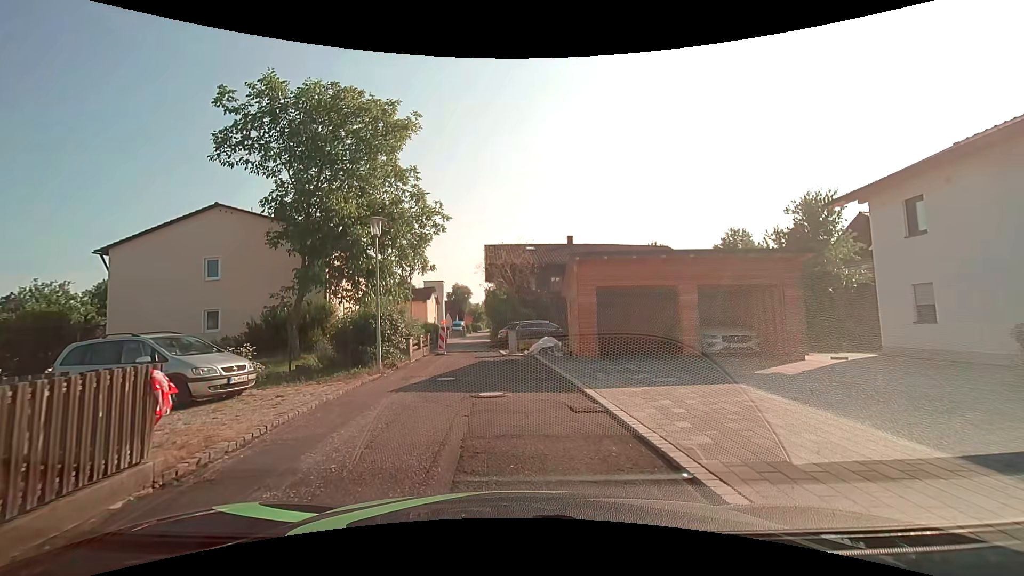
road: secondary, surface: asphalt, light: Day
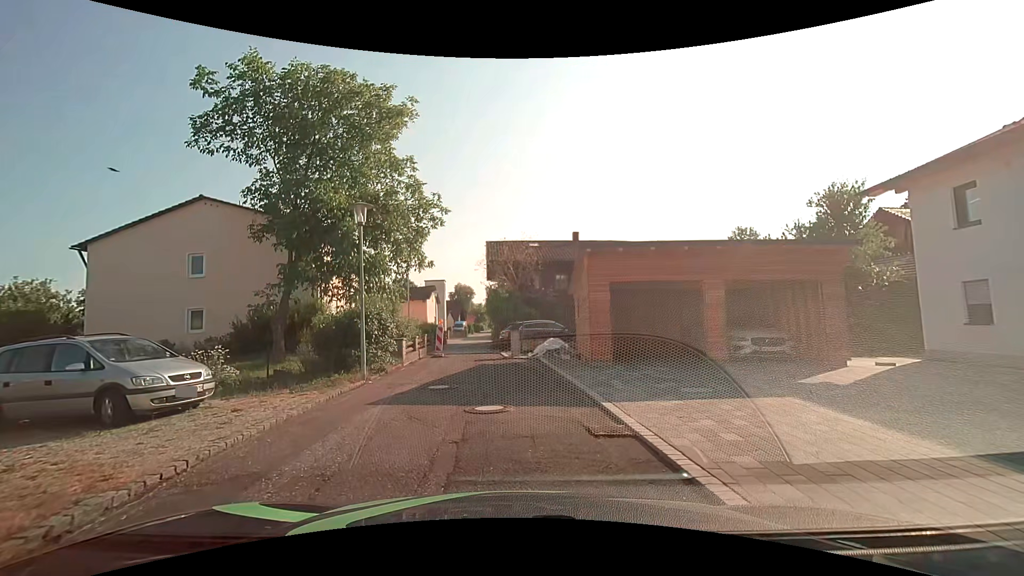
(0.0, +1.6) m; 0°
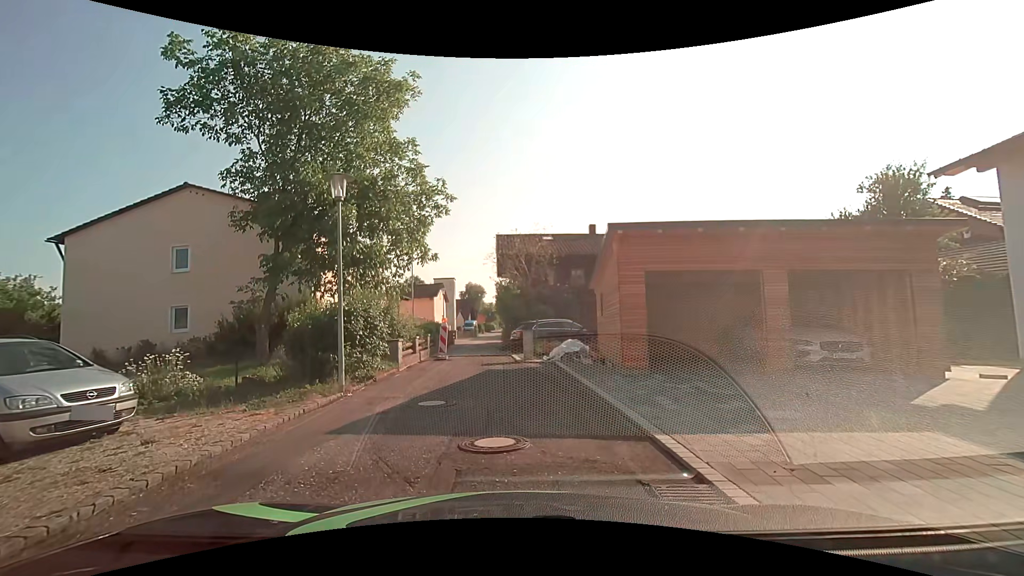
(0.0, +2.2) m; -1°
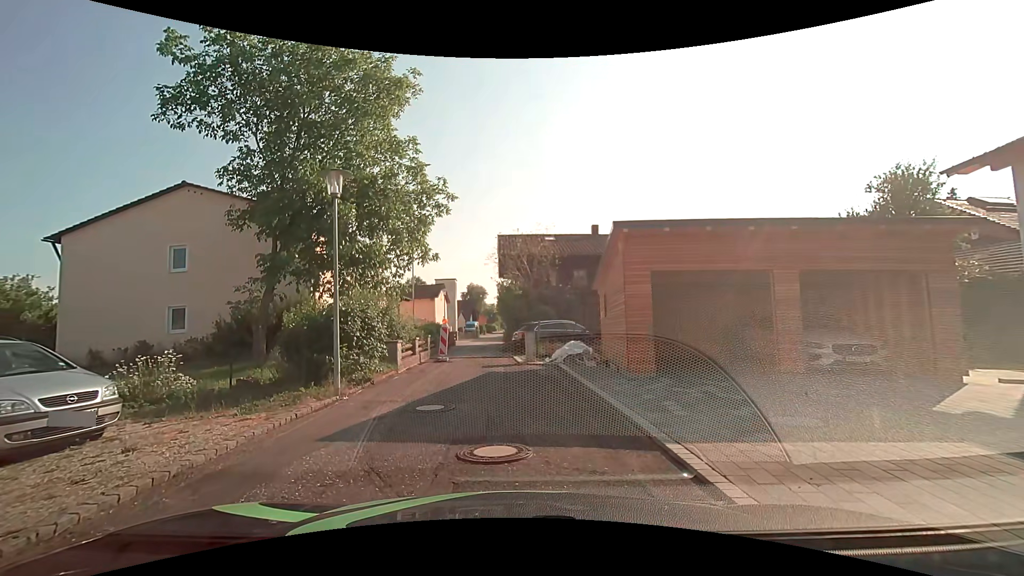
(0.0, +0.3) m; 0°
